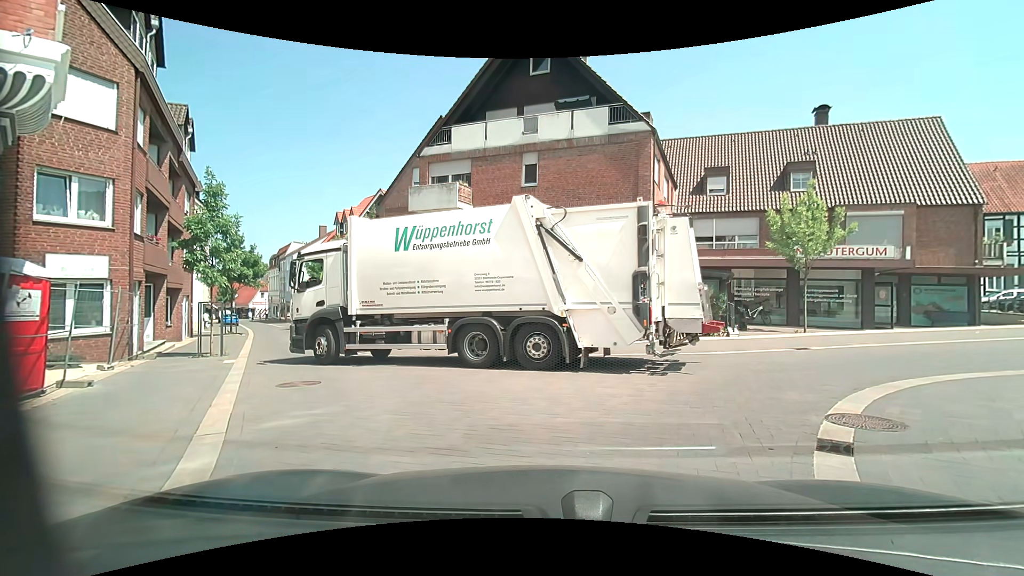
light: Day
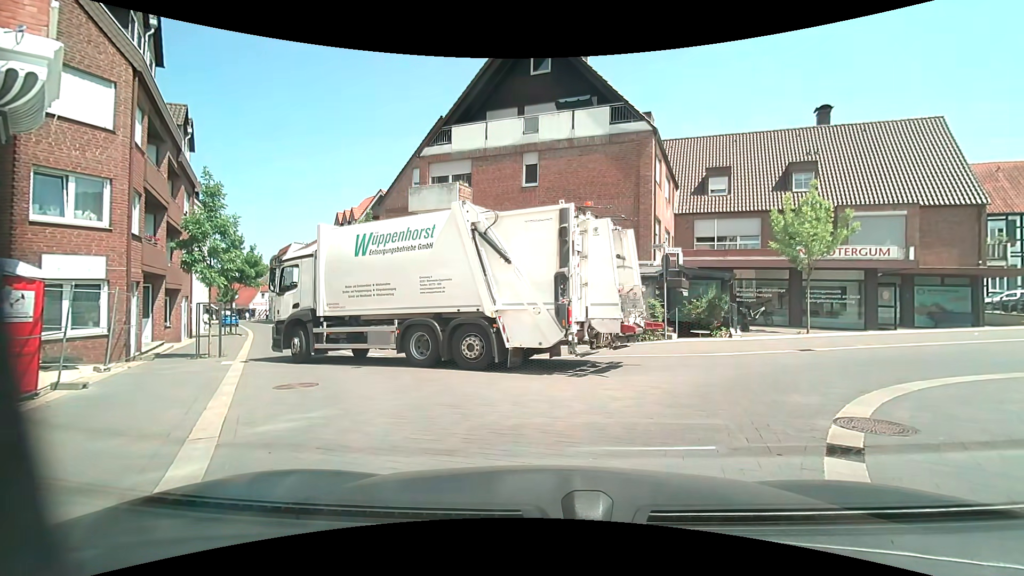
(0.0, +0.1) m; 0°
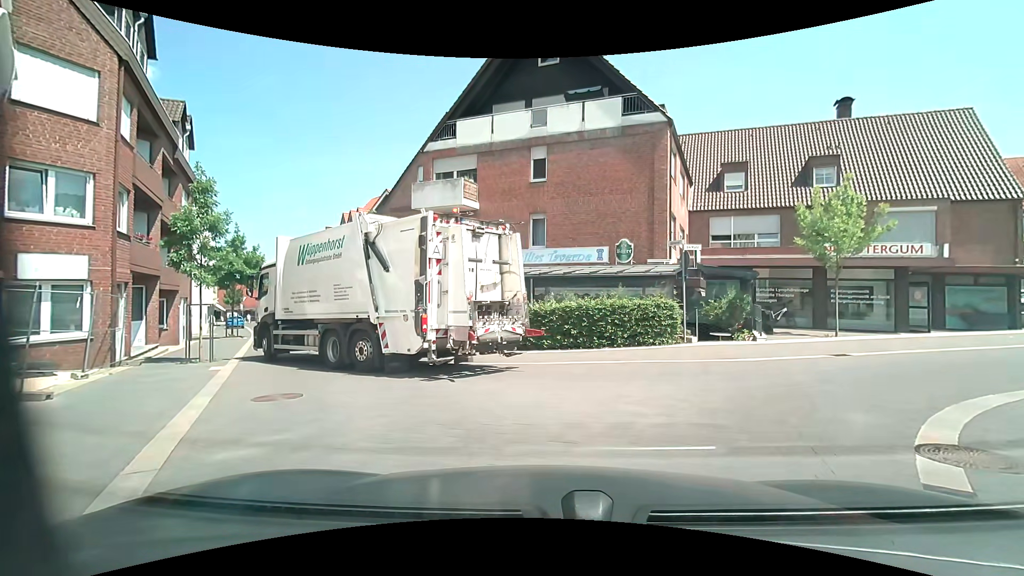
(0.0, +1.1) m; 0°
